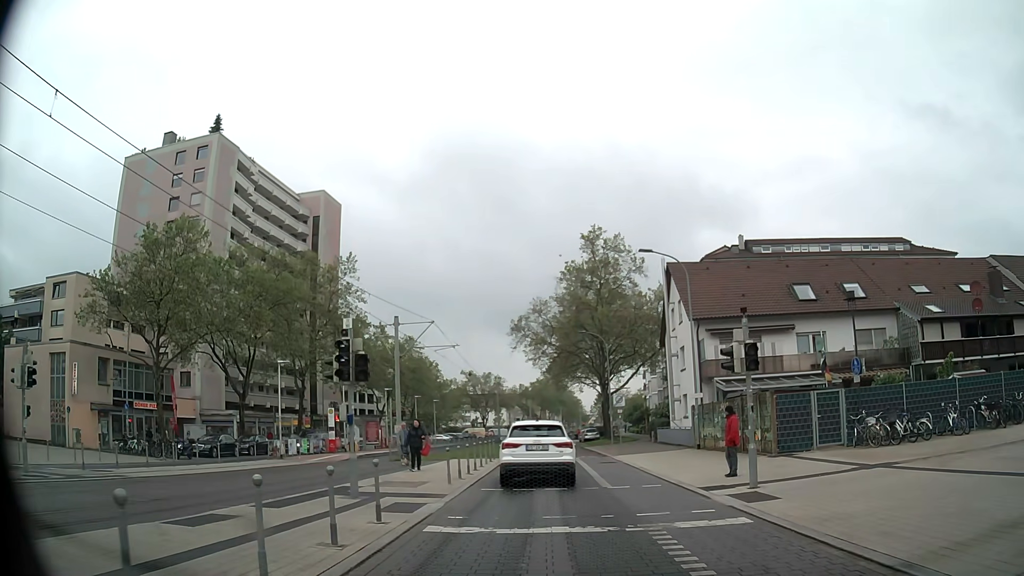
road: tertiary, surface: asphalt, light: Day
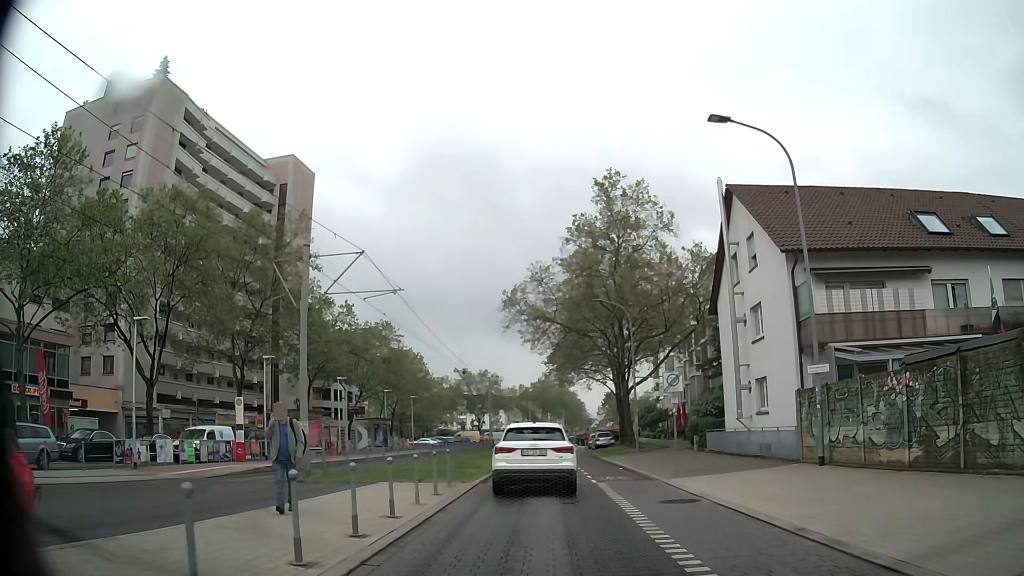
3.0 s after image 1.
(+0.1, +14.1) m; 0°
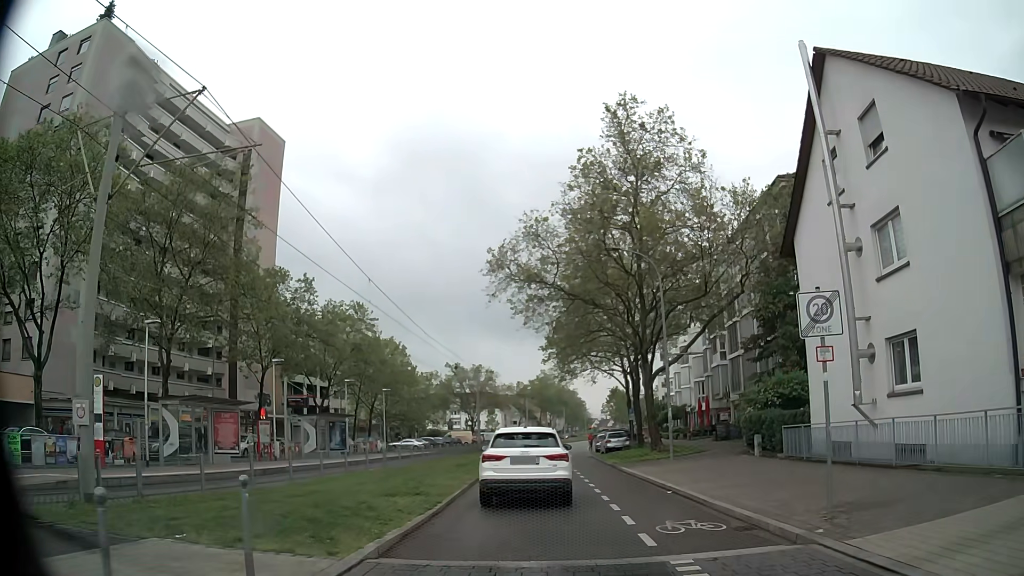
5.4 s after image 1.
(+0.2, +11.0) m; +1°
(0, +10) (0, +20) (0, +30) (0, +40) (0, +50) (0, +60) (+1, +70) (+1, +80) (+2, +90) (+4, +100) m
